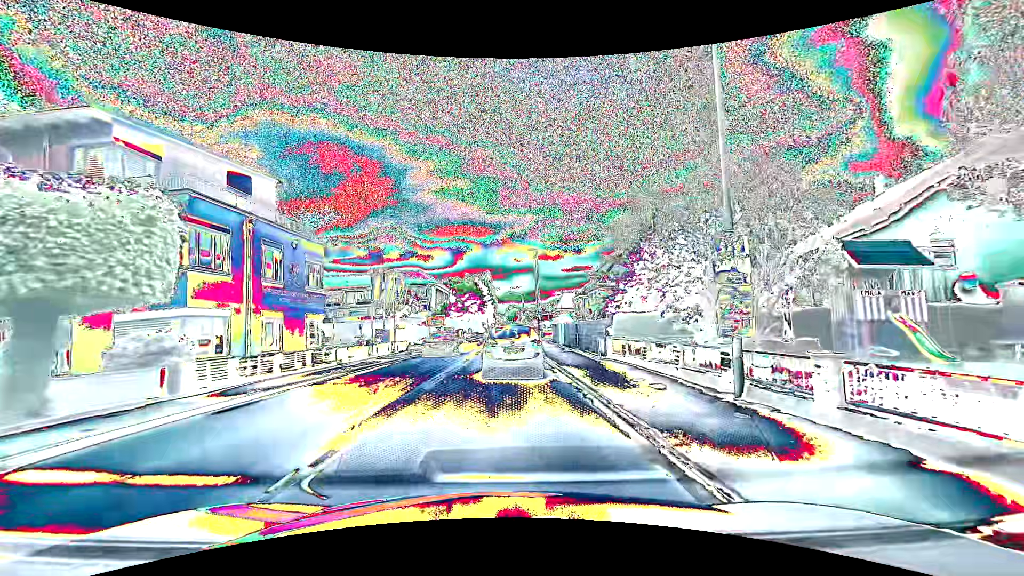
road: primary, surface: asphalt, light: Day
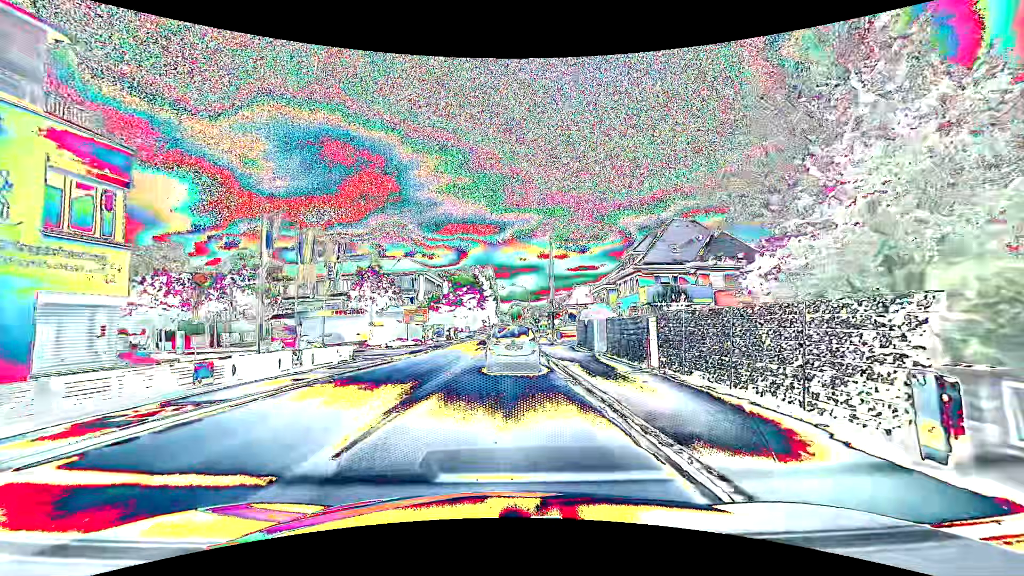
(0.0, +15.7) m; 0°
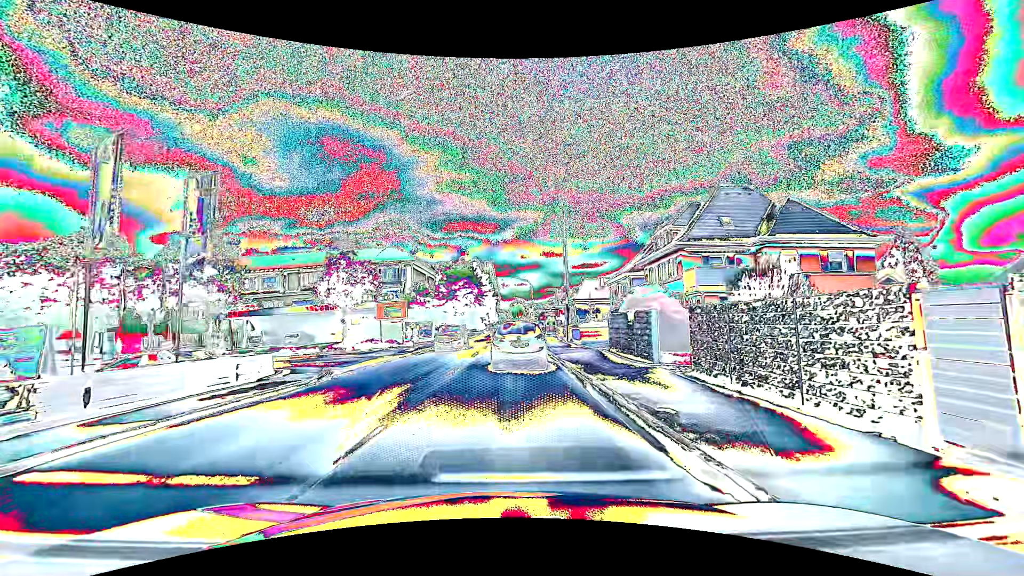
(-0.1, +10.3) m; 0°
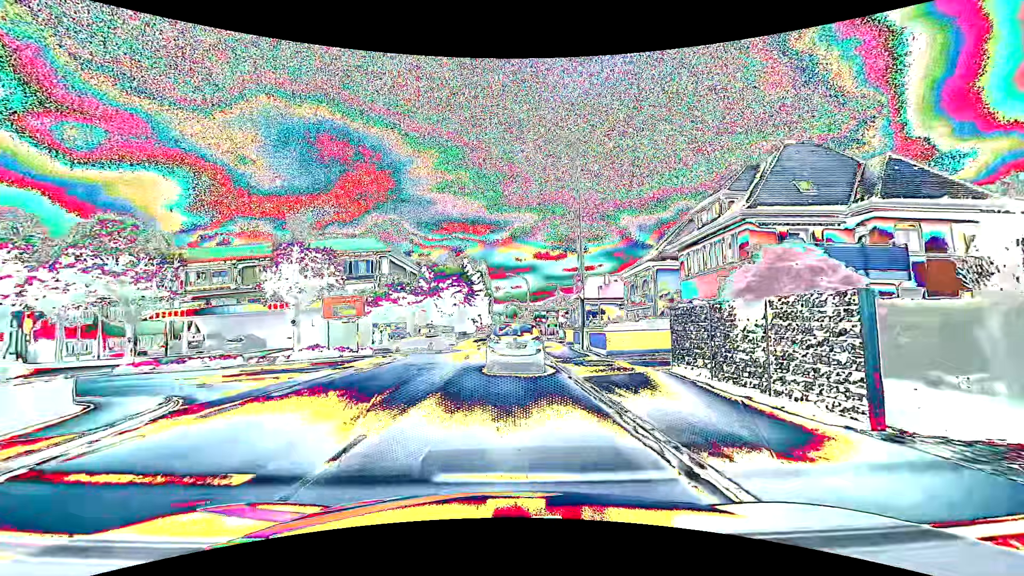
(0.0, +9.6) m; 0°
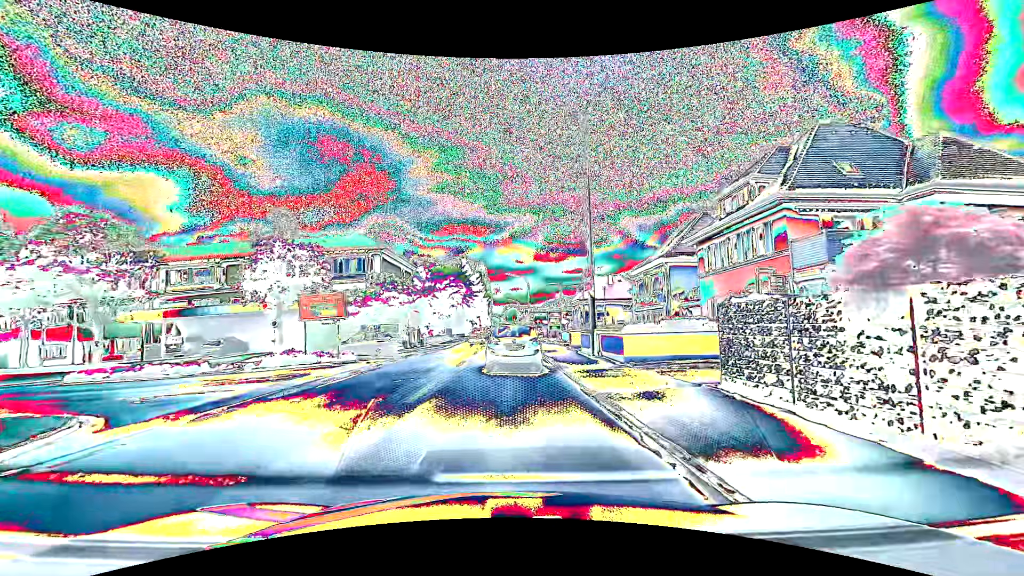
(0.0, +3.1) m; 0°
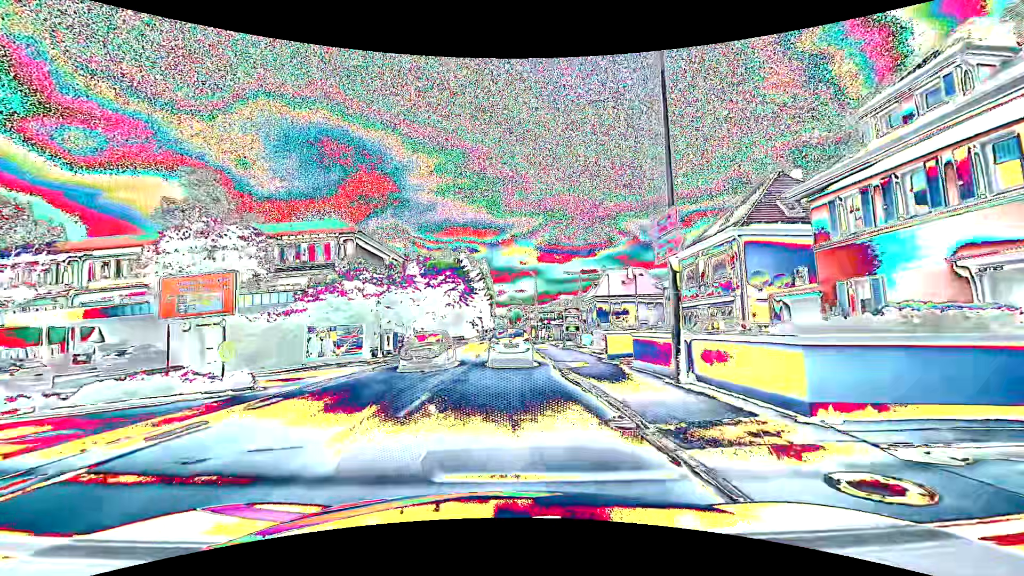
(+0.1, +10.5) m; 0°
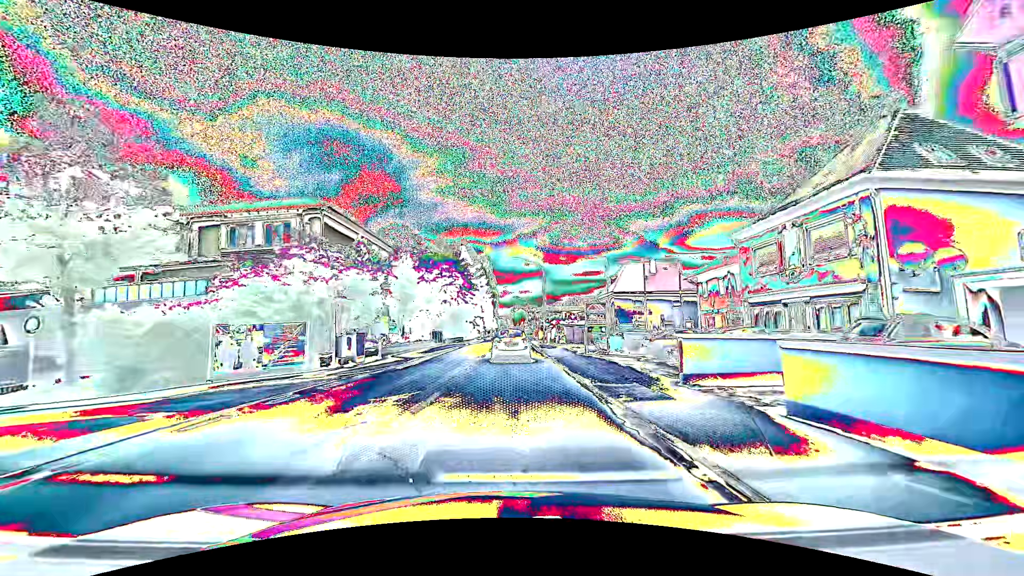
(-0.1, +8.7) m; -1°
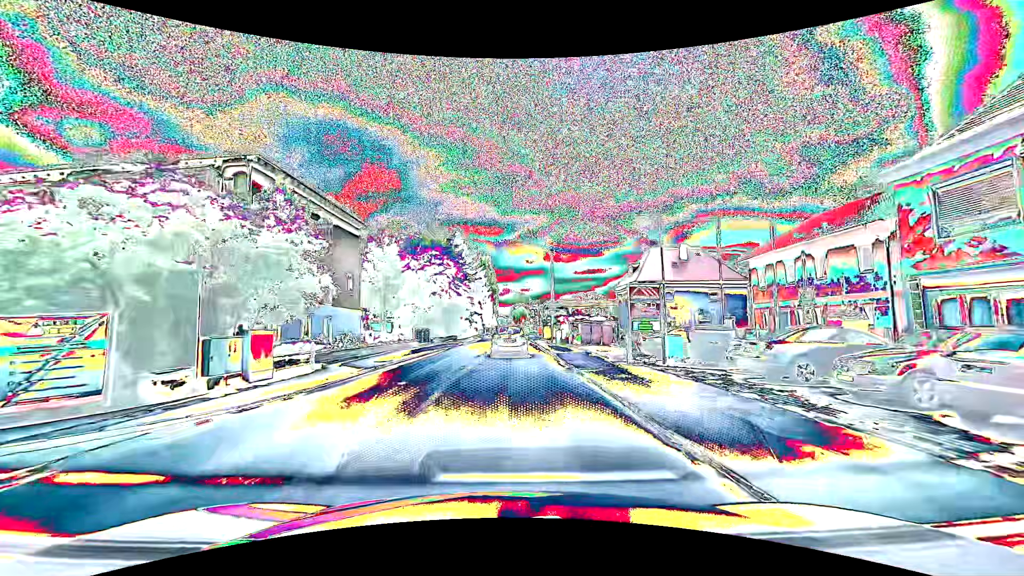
(0.0, +10.0) m; 0°
(0, +10) (0, +20) (0, +30) (0, +40) (+1, +50) (+1, +60) (+1, +70) (+1, +80) (+1, +90) (+1, +100) m
